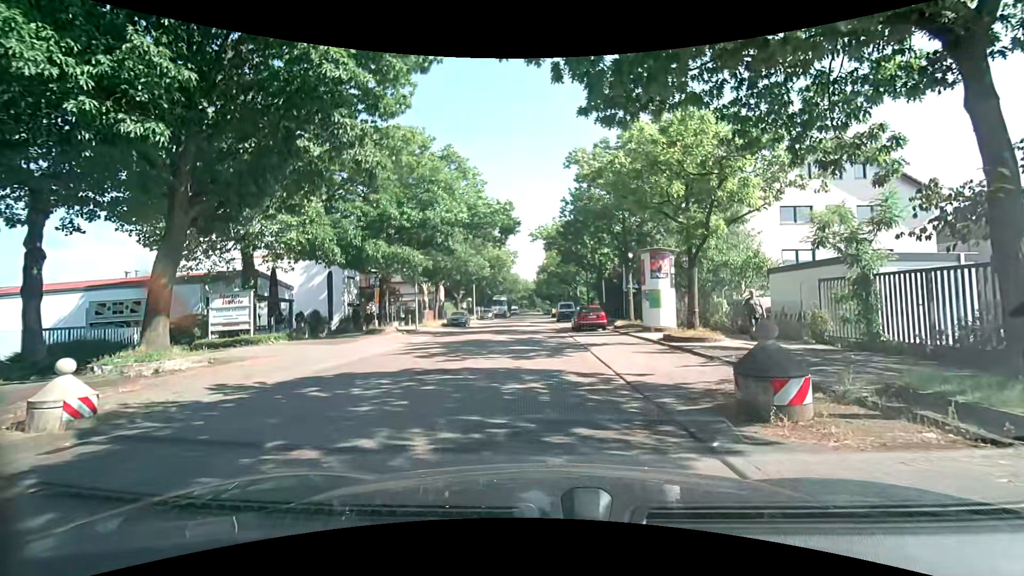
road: residential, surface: asphalt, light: Day
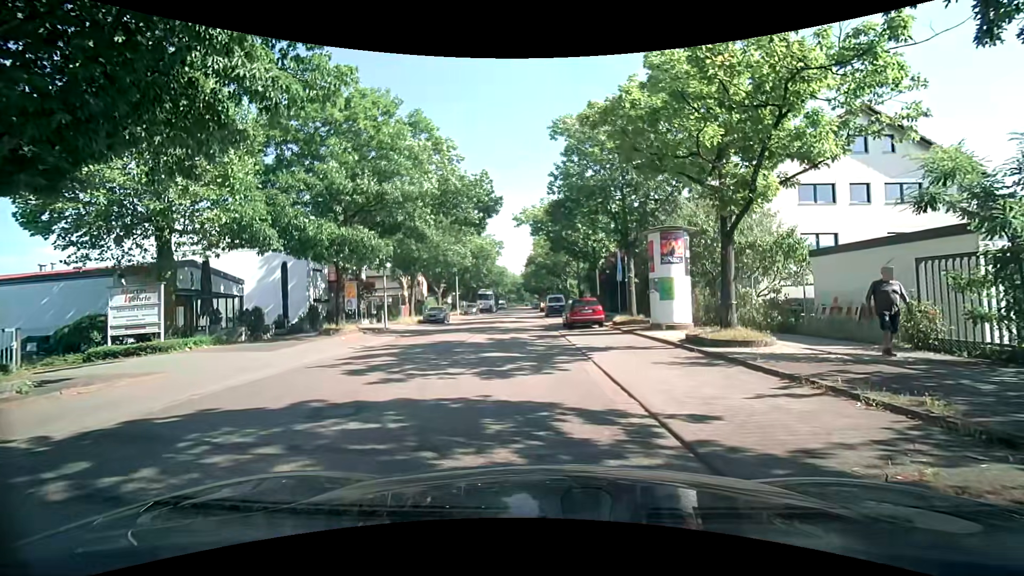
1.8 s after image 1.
(+0.1, +4.3) m; +4°
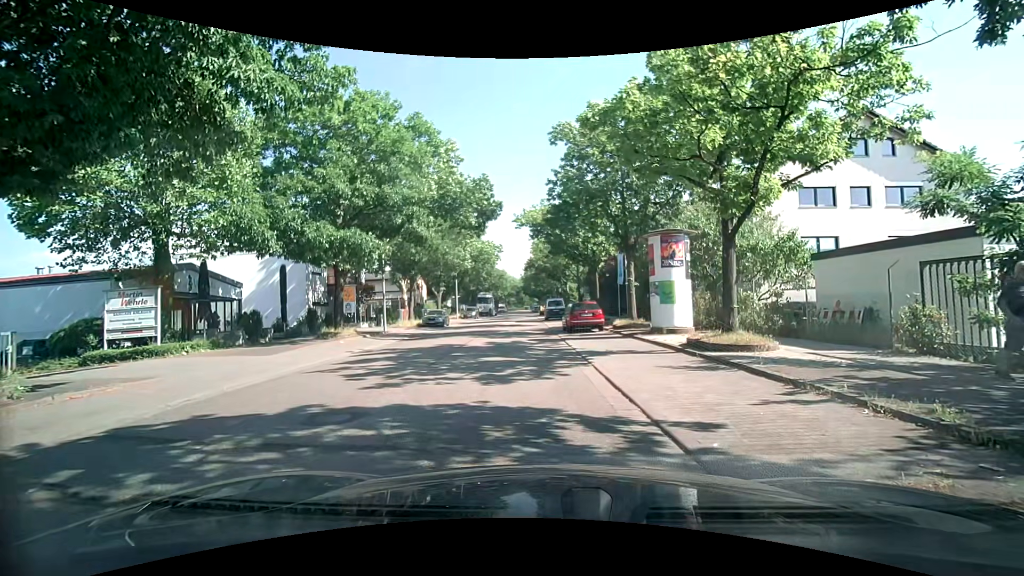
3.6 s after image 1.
(0.0, +0.2) m; 0°
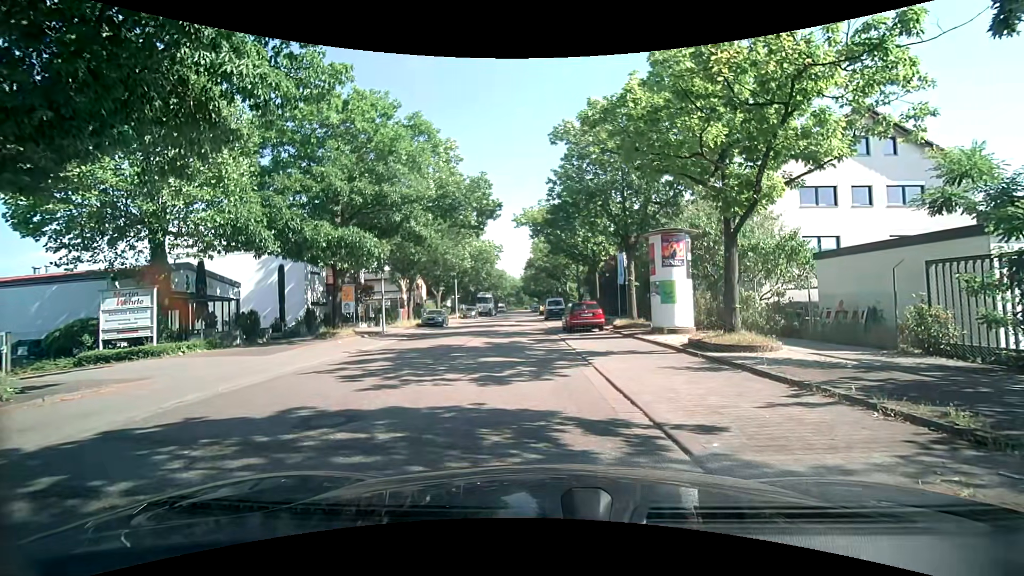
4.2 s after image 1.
(0.0, +0.1) m; 0°
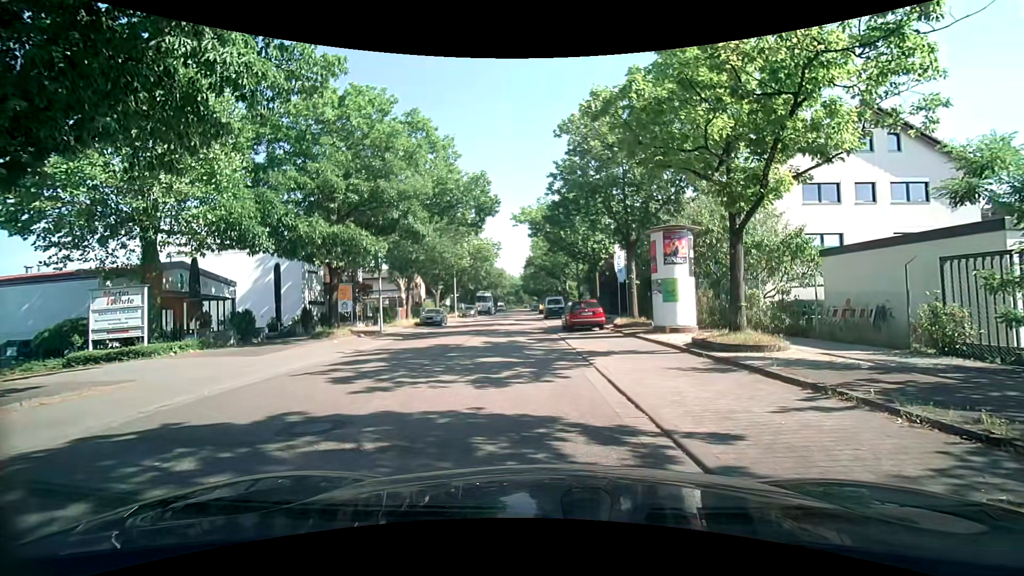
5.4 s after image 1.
(0.0, +0.4) m; 0°
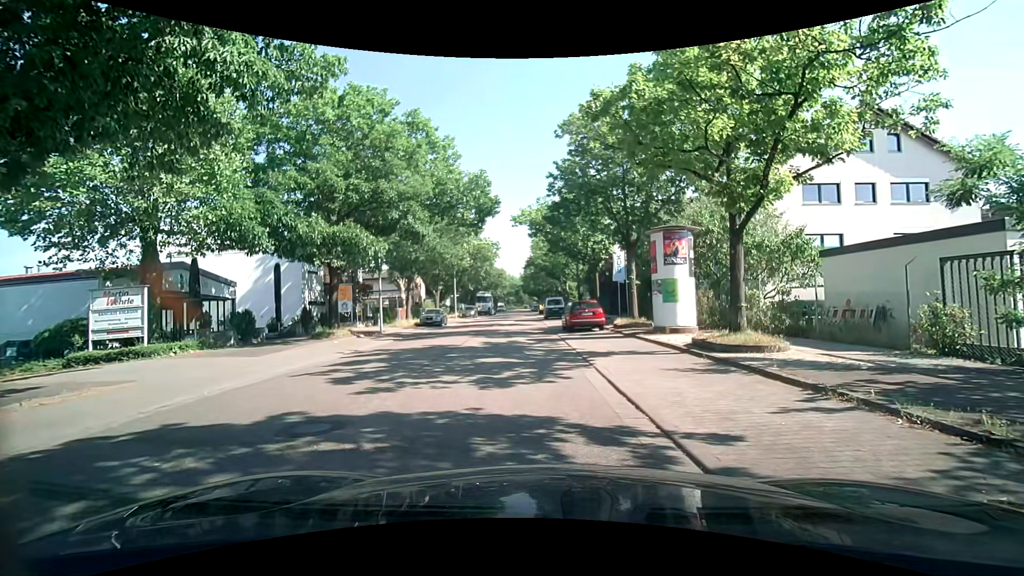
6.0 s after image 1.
(0.0, +0.1) m; 0°
